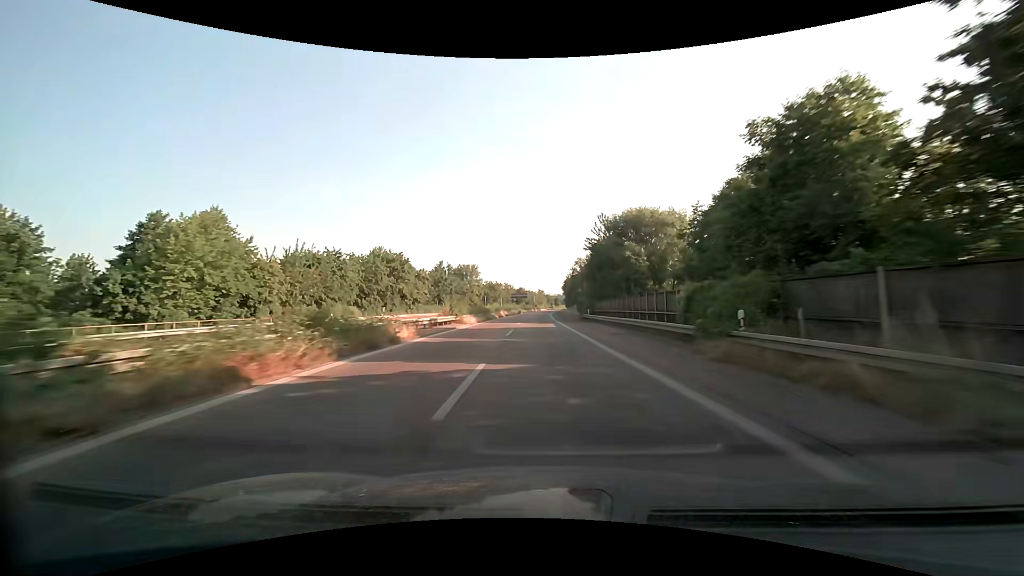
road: trunk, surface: asphalt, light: Day
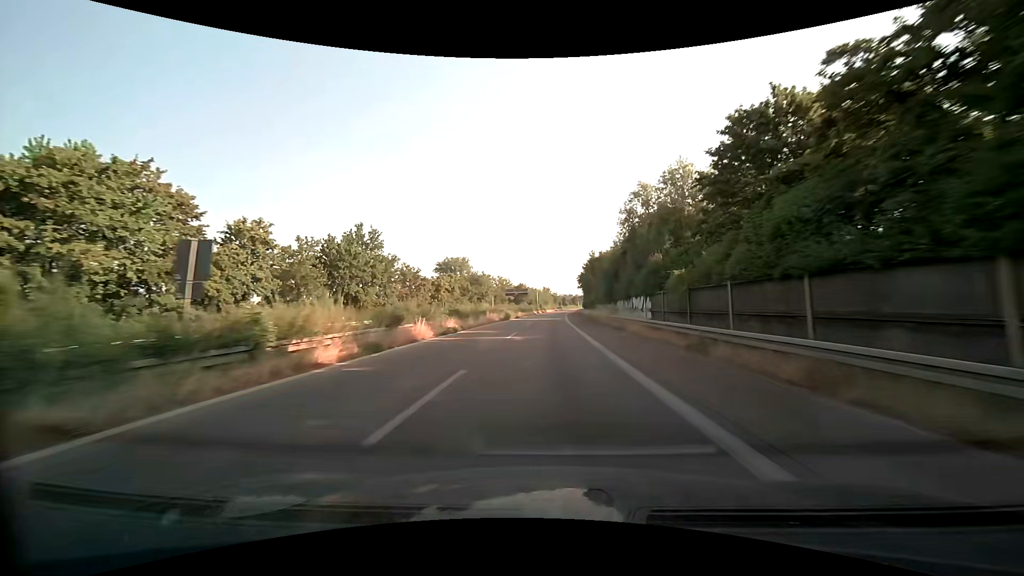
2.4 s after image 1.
(-0.8, +55.4) m; -1°
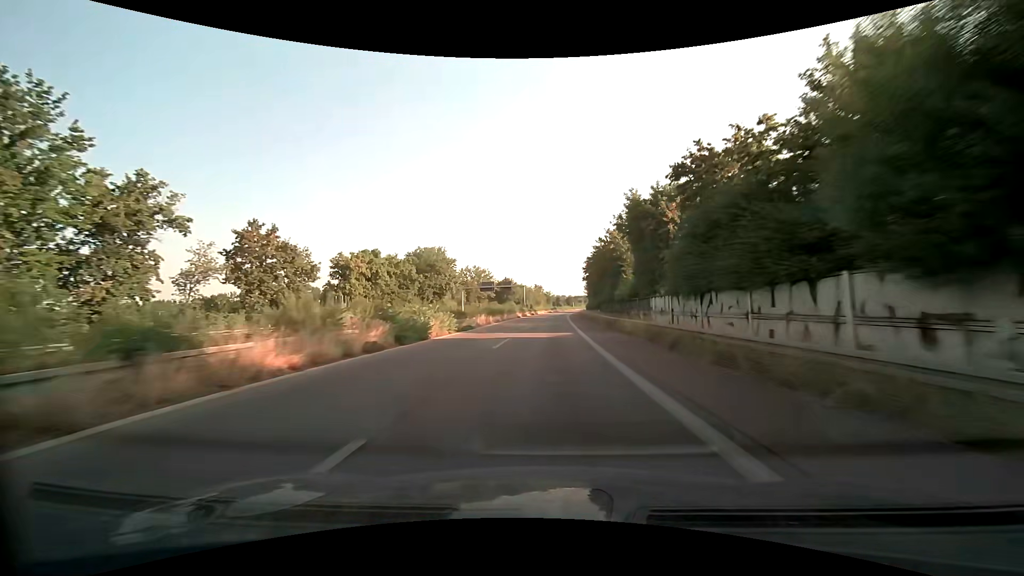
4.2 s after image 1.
(+0.4, +41.9) m; +1°
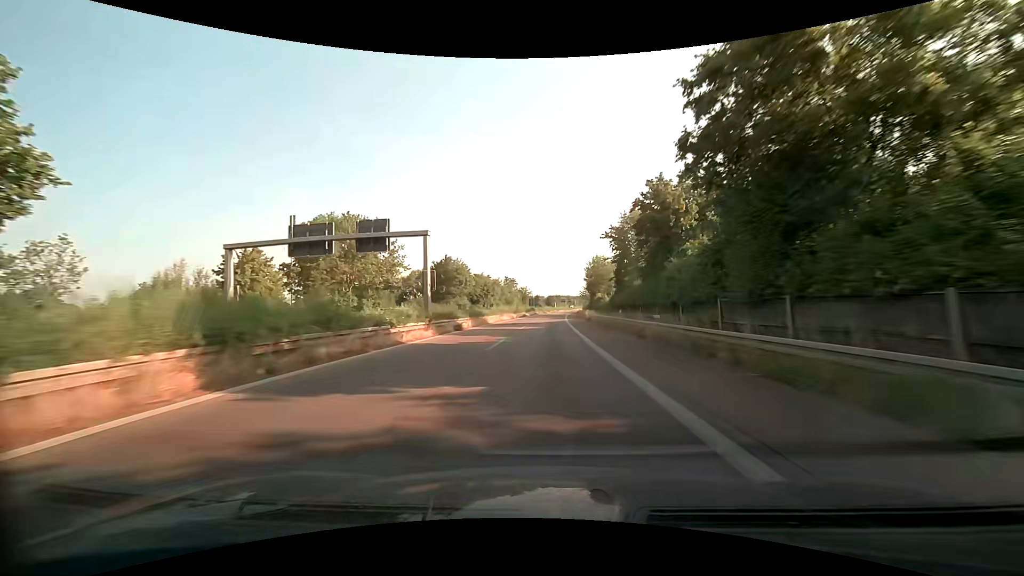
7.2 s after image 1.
(+1.7, +73.6) m; +3°
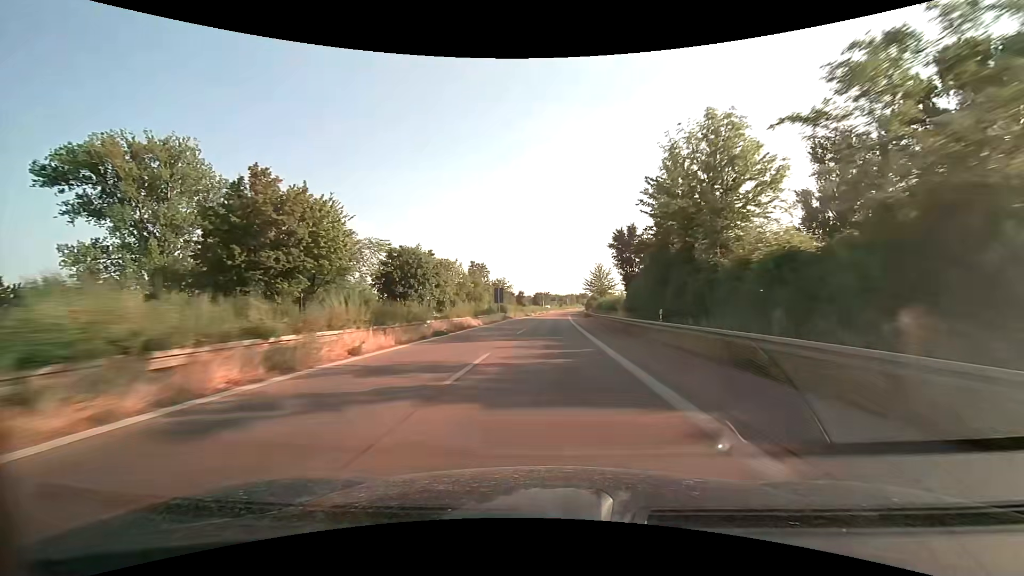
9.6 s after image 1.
(+0.8, +61.5) m; +2°
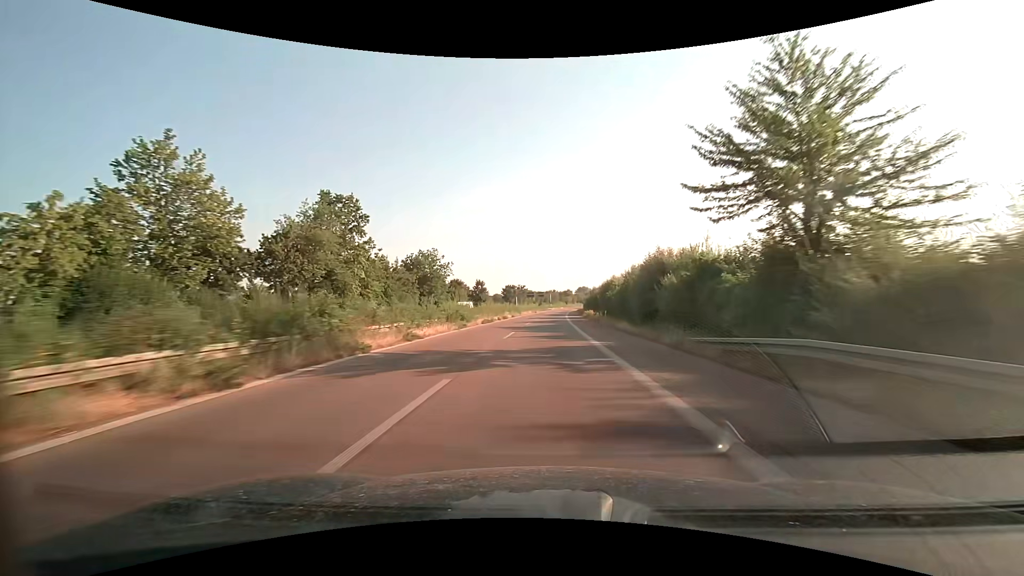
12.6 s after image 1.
(+1.8, +78.1) m; +2°
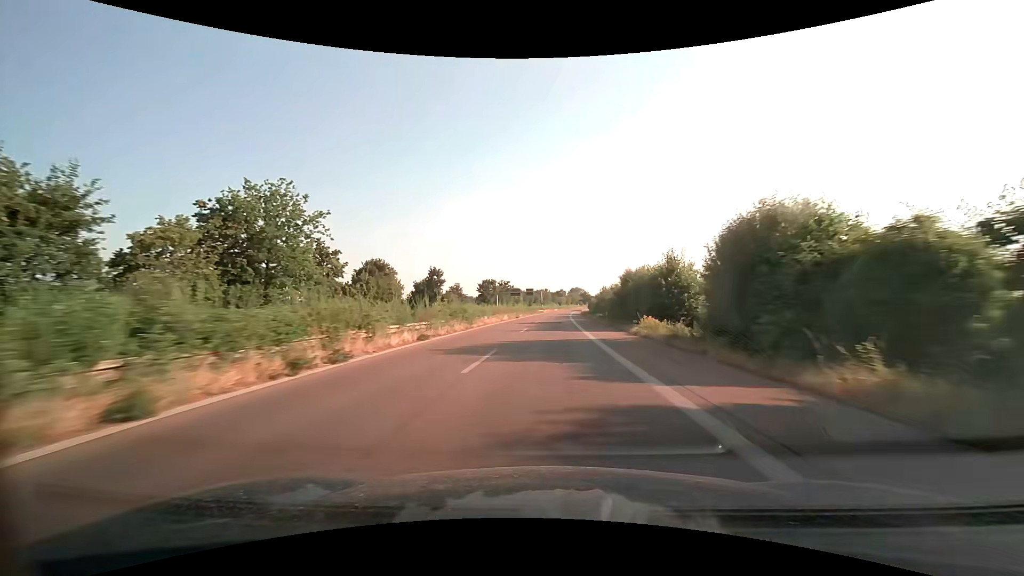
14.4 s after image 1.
(+0.4, +47.2) m; +1°
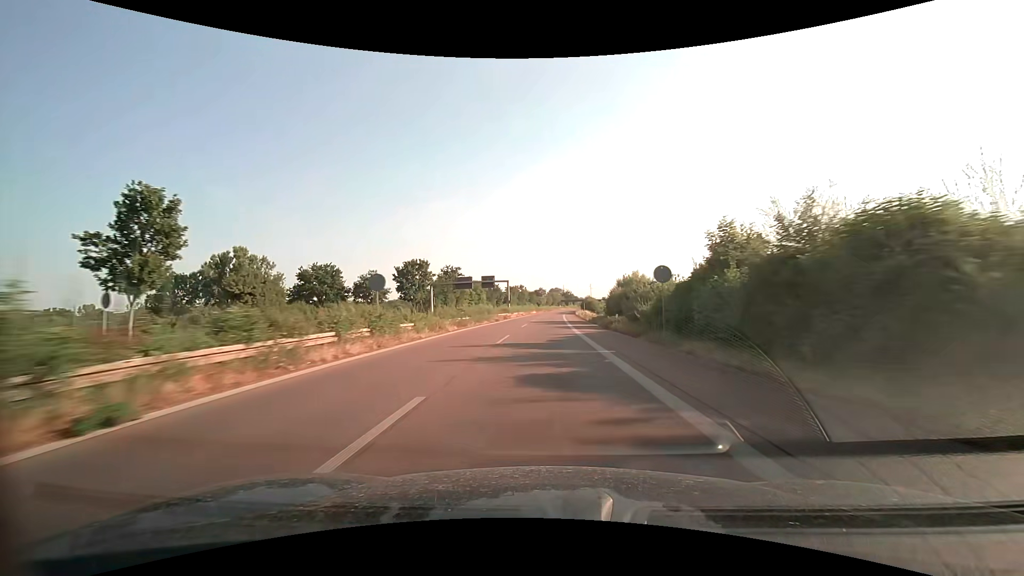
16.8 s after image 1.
(+1.4, +63.1) m; +2°
(0, +10) (0, +20) (0, +30) (0, +40) (+1, +50) (+1, +60) (+1, +70) (+2, +80) (+2, +90) (+2, +100) m
